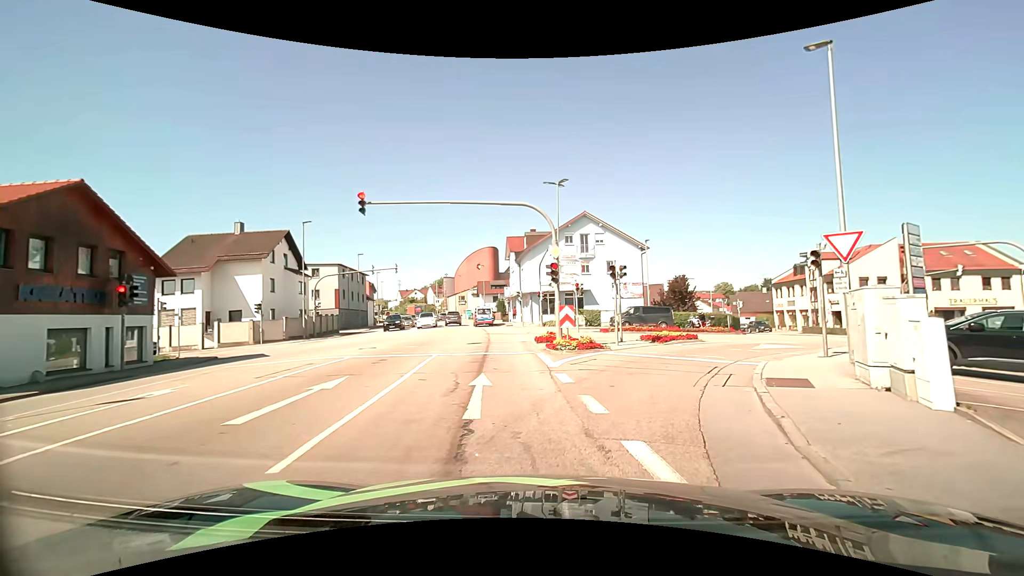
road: tertiary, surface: asphalt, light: Day
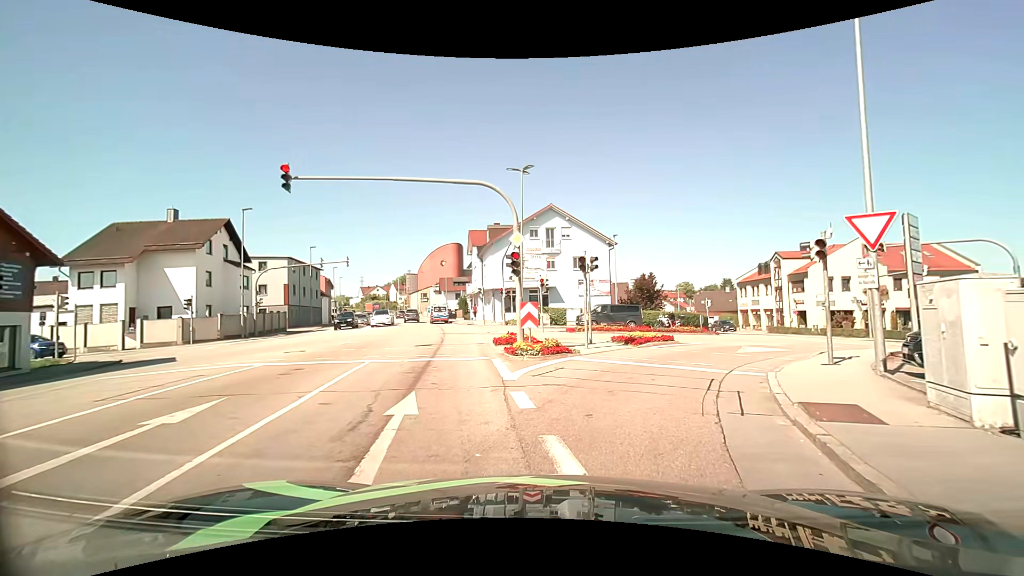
(+0.1, +2.8) m; +4°
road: tertiary_link
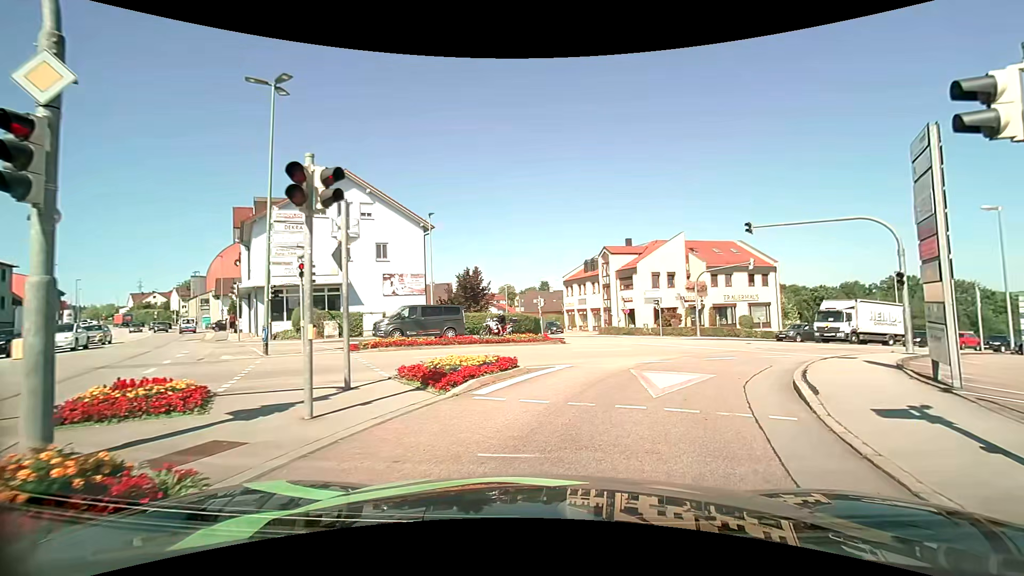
(+1.7, +10.9) m; +21°
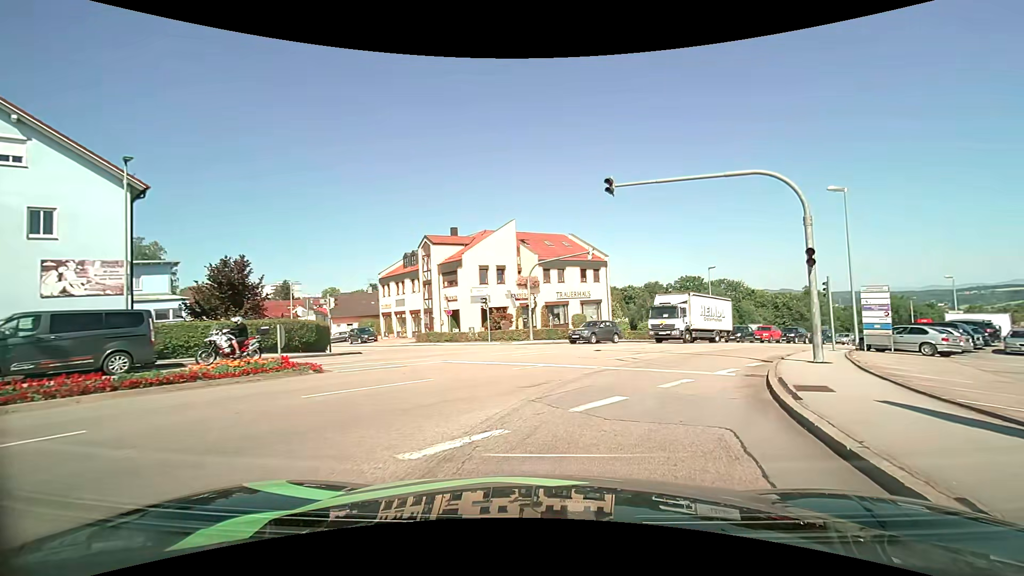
(+1.6, +9.8) m; +17°
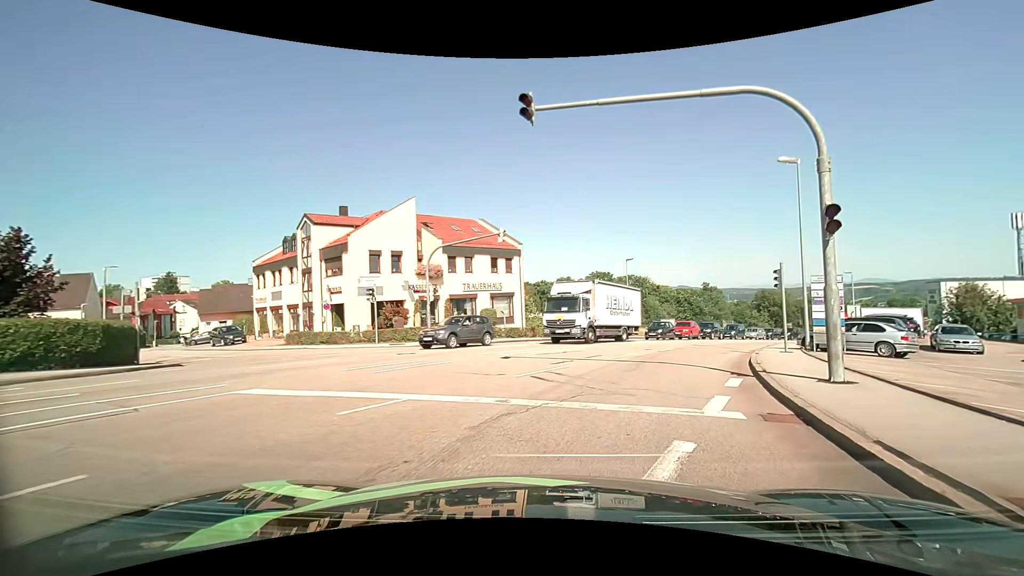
(+0.6, +6.3) m; +10°
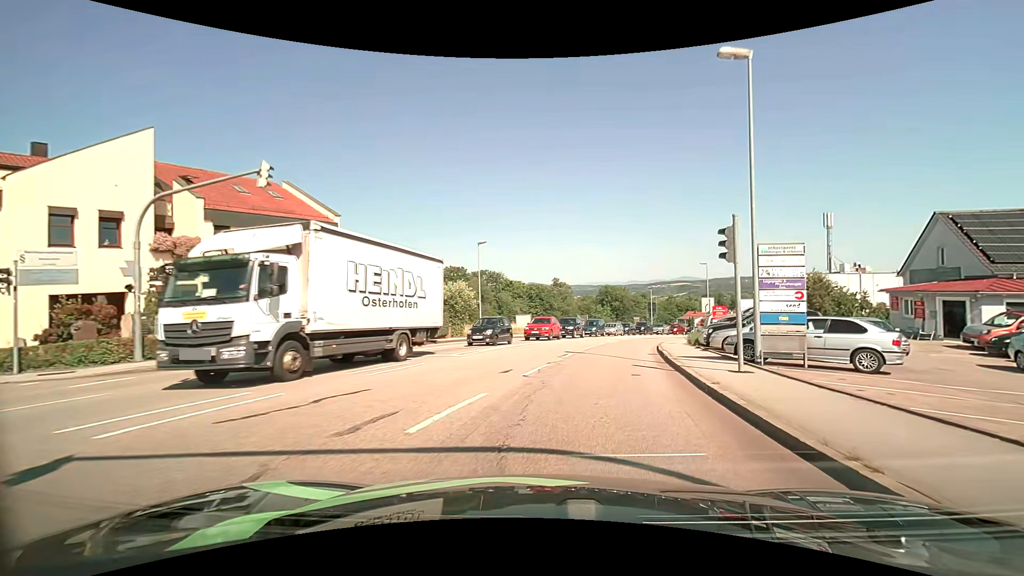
(+1.6, +10.7) m; +16°
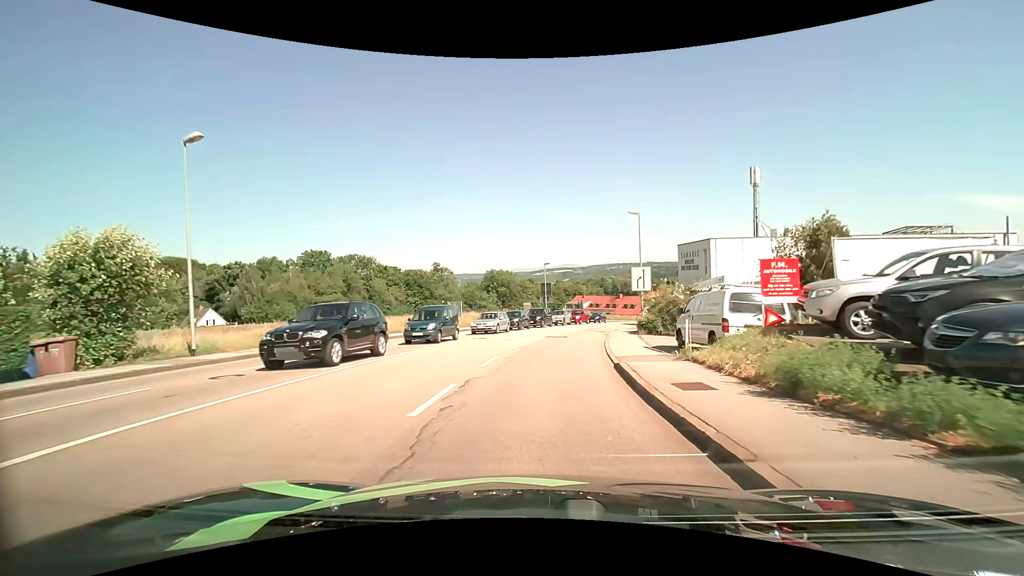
(+3.6, +22.9) m; +14°
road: tertiary
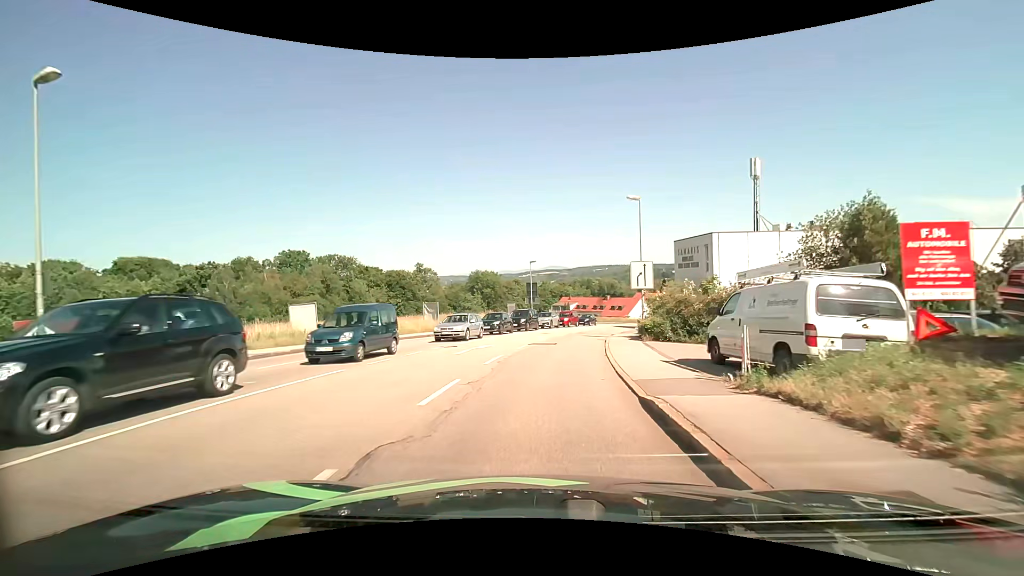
(0.0, +5.0) m; +1°
(0, +10) (+1, +20) (+2, +30) (+4, +40) (+7, +49) (+10, +59) (+13, +68) (+17, +78) (+20, +87) (+25, +96) m
